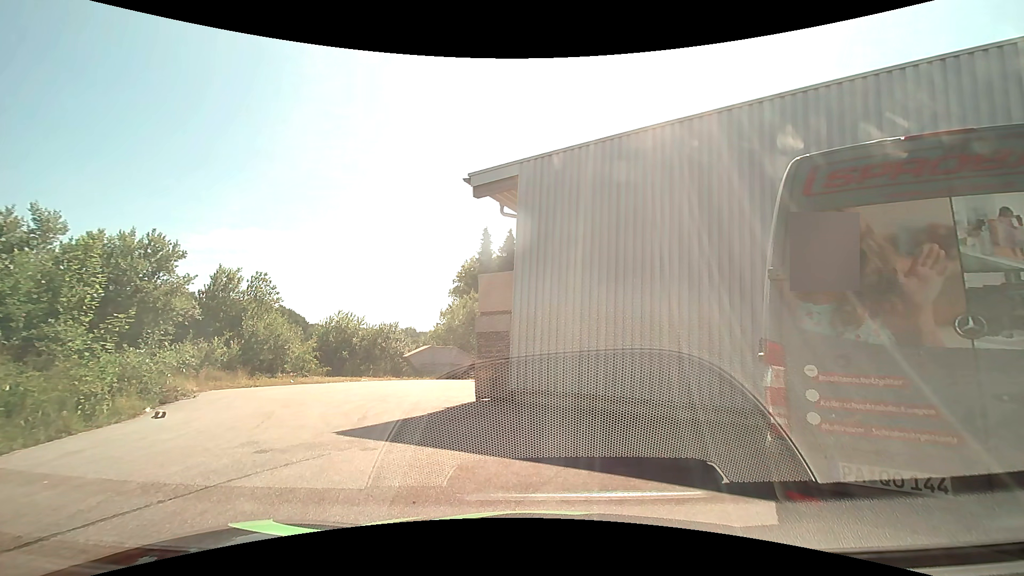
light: Day
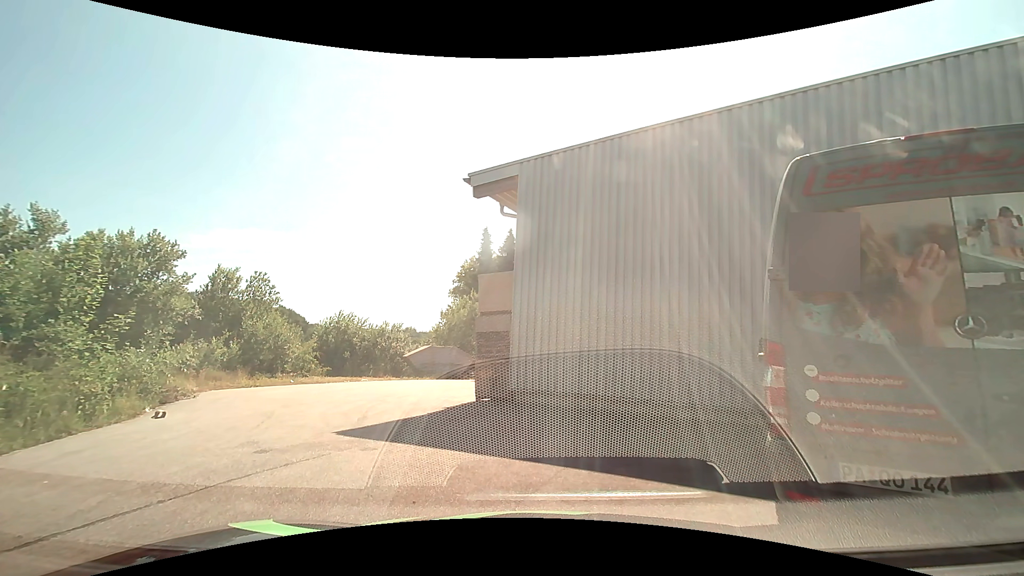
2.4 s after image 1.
(0.0, 0.0) m; 0°
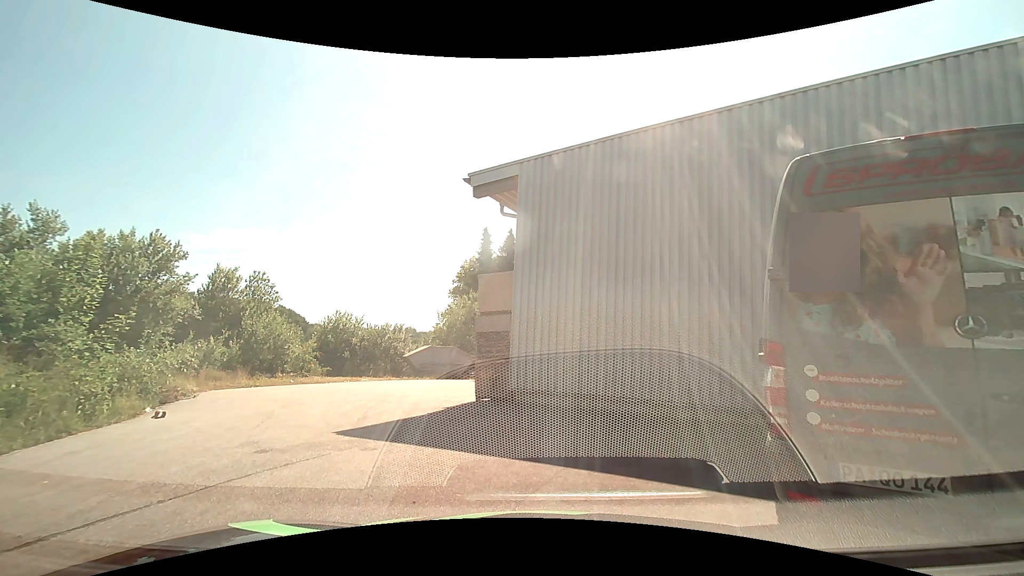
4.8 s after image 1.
(0.0, 0.0) m; 0°
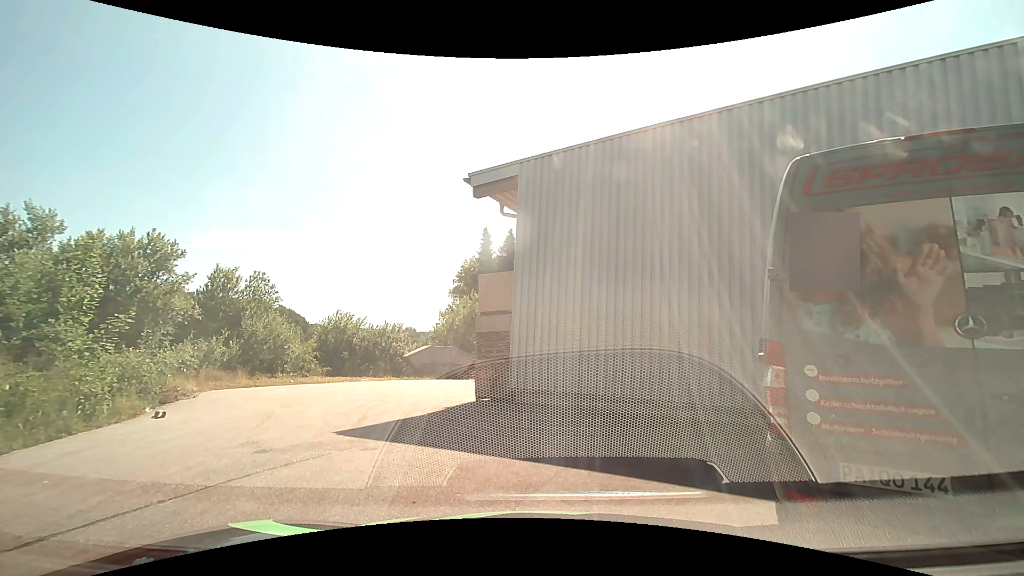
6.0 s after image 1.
(0.0, 0.0) m; 0°
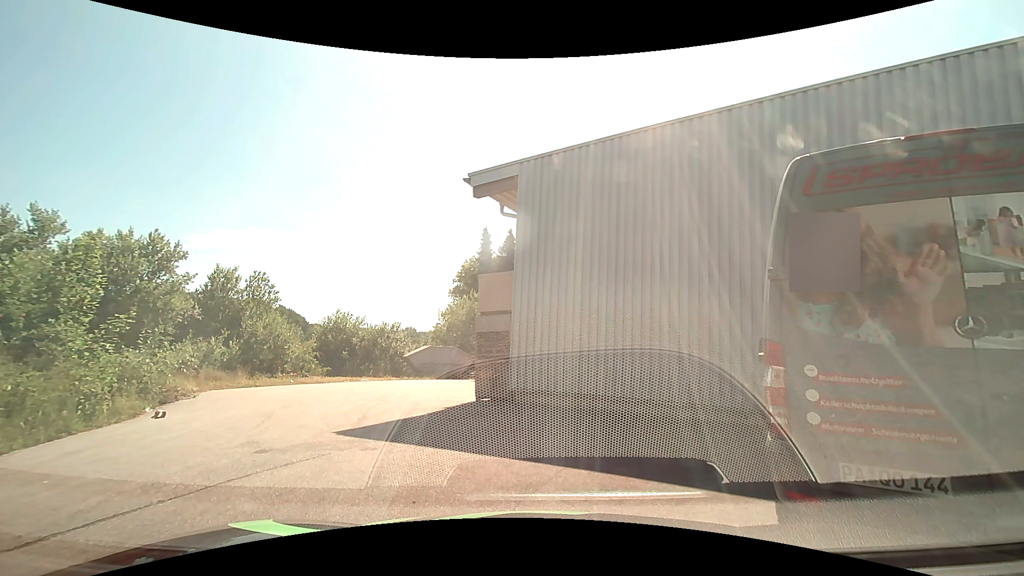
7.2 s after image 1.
(0.0, 0.0) m; 0°
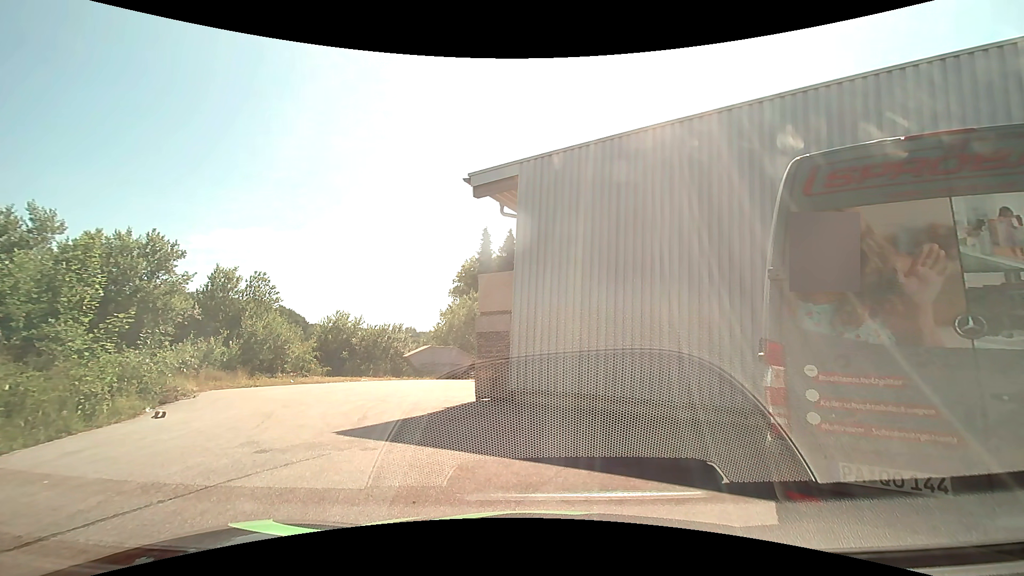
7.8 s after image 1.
(0.0, 0.0) m; 0°
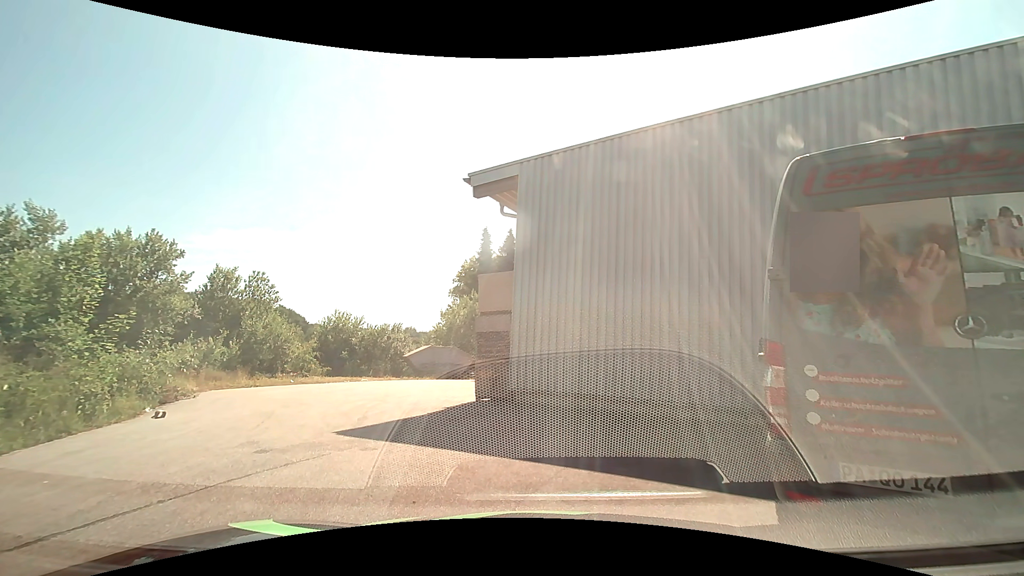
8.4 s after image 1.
(0.0, 0.0) m; 0°
